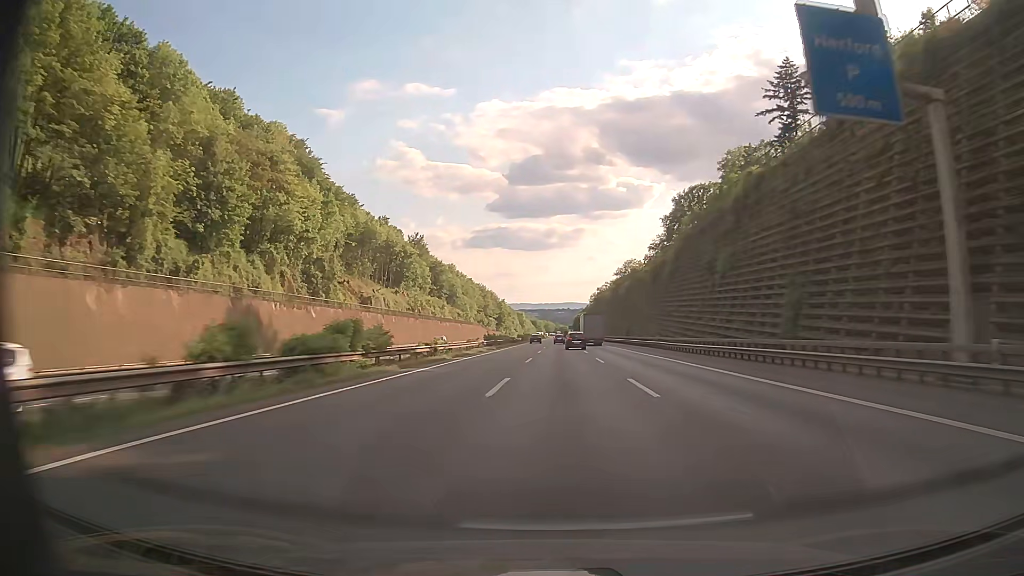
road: motorway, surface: asphalt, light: Day
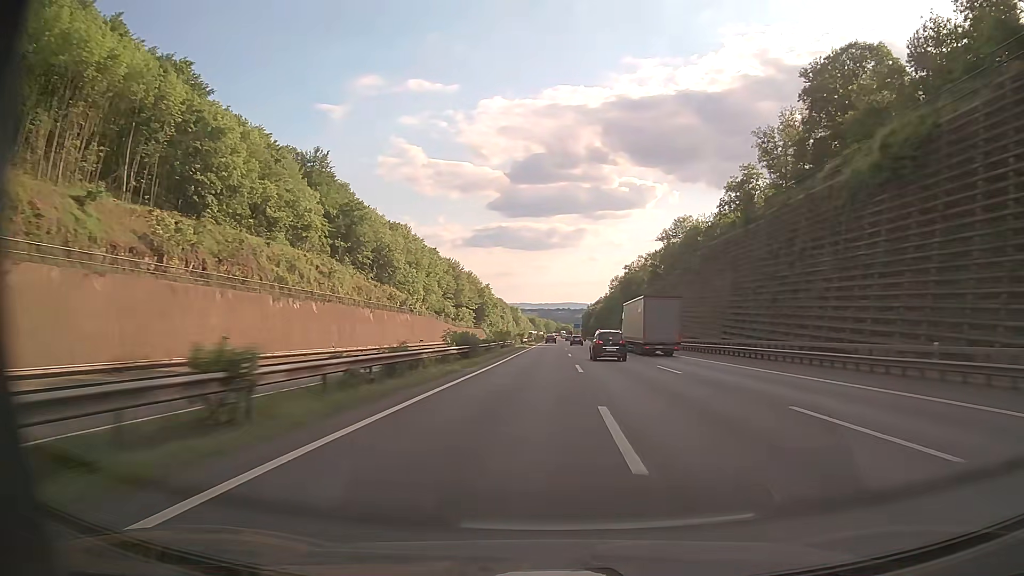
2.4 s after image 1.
(-1.0, +97.8) m; 0°
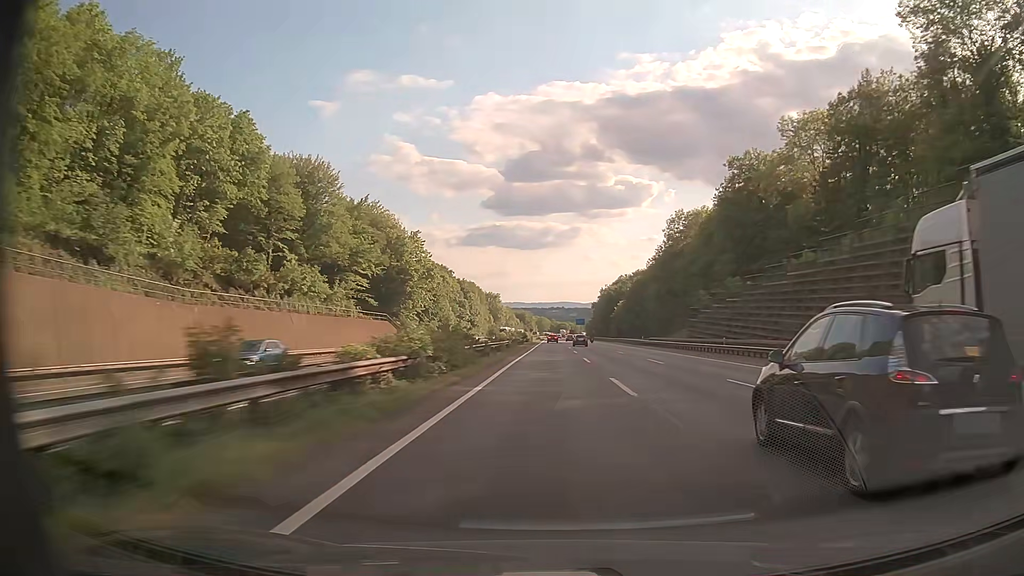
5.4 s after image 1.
(+1.0, +121.6) m; +1°
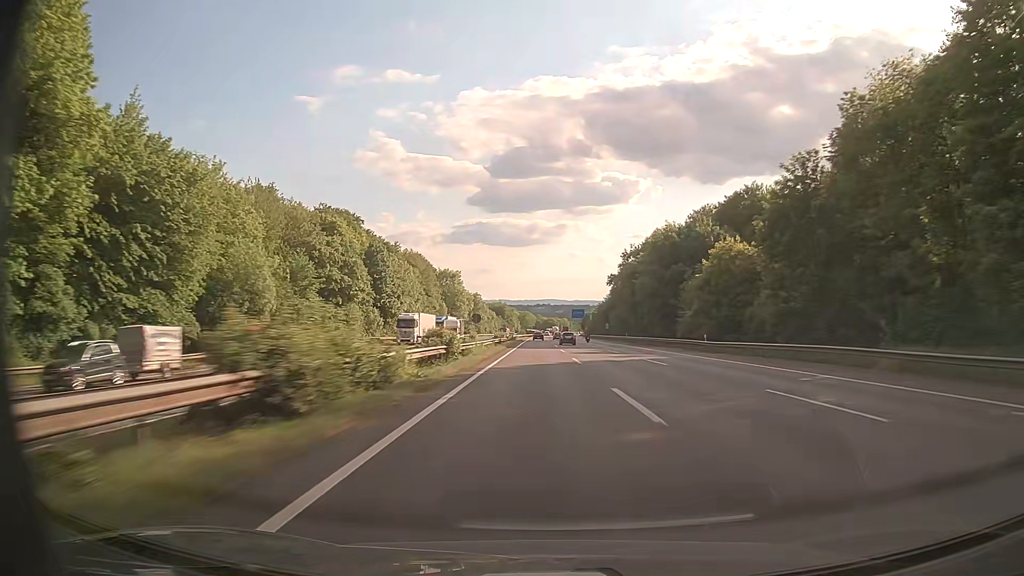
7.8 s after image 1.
(+0.2, +94.8) m; +1°
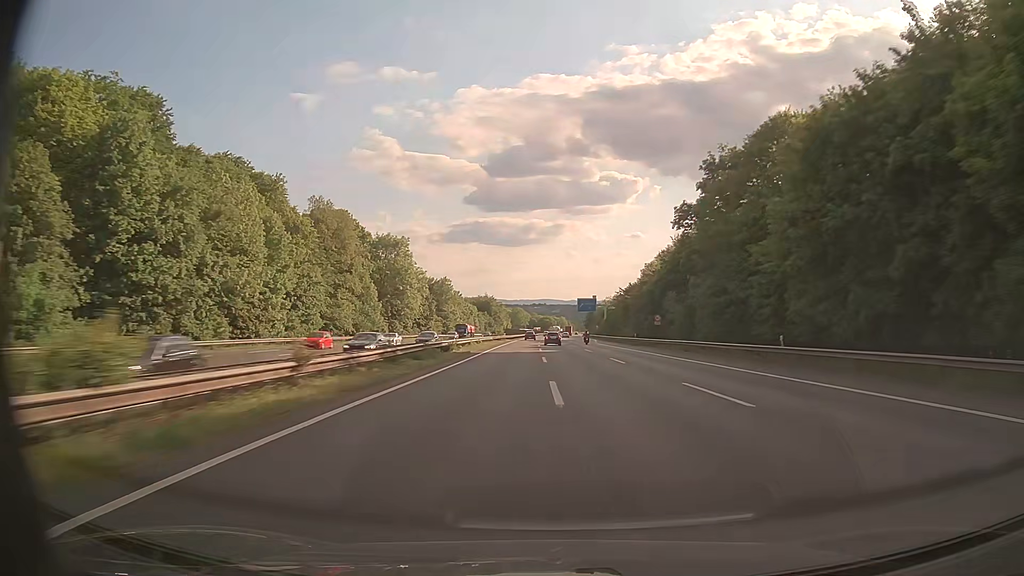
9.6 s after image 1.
(+0.4, +69.5) m; 0°
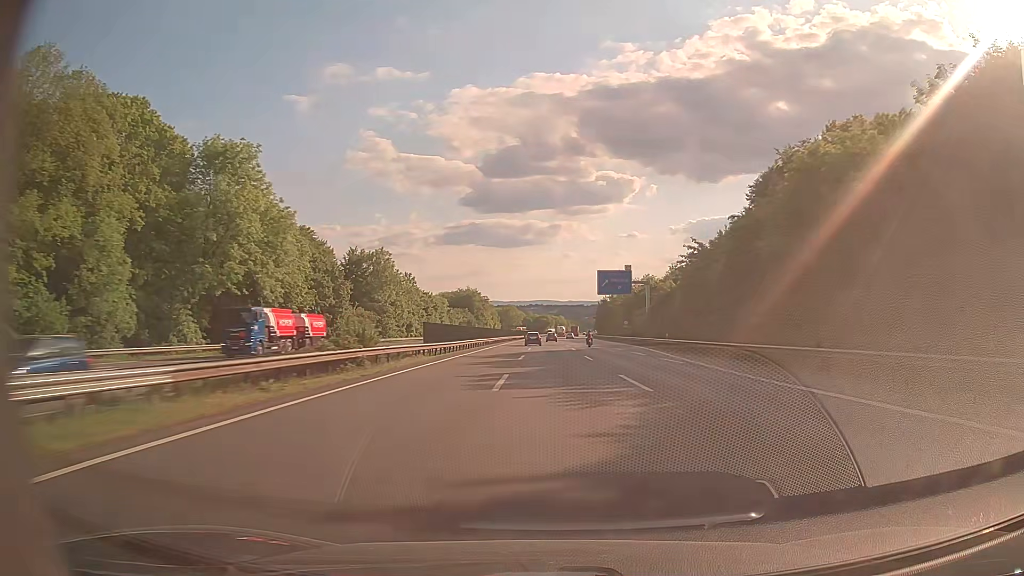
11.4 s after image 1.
(+0.1, +68.6) m; 0°
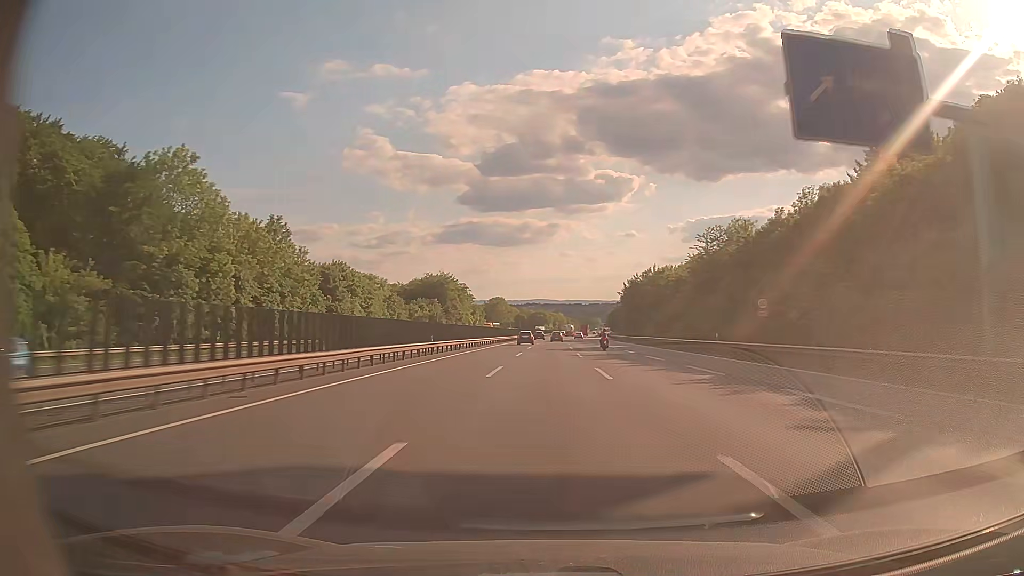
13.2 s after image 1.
(+0.1, +68.2) m; 0°
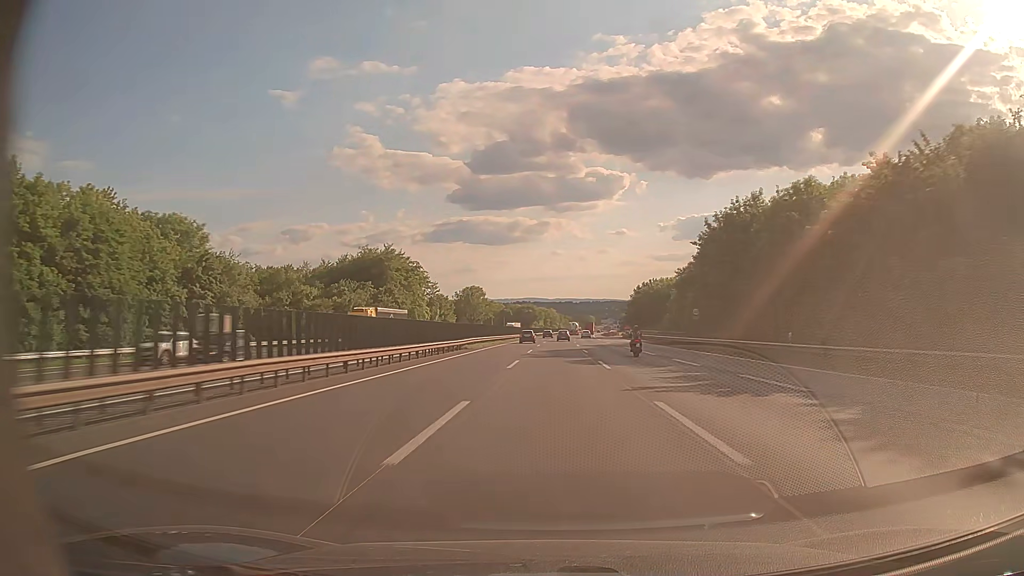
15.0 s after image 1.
(+0.2, +66.4) m; +1°
(0, +10) (0, +20) (0, +30) (0, +40) (+1, +50) (+1, +60) (+1, +70) (+1, +80) (+2, +90) (+2, +100) m
